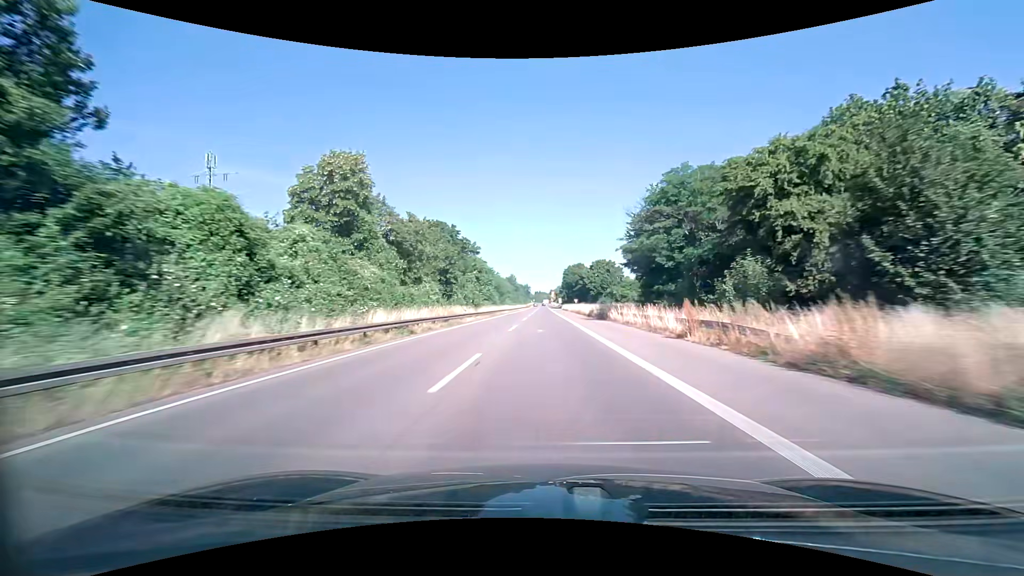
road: trunk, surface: asphalt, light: Day
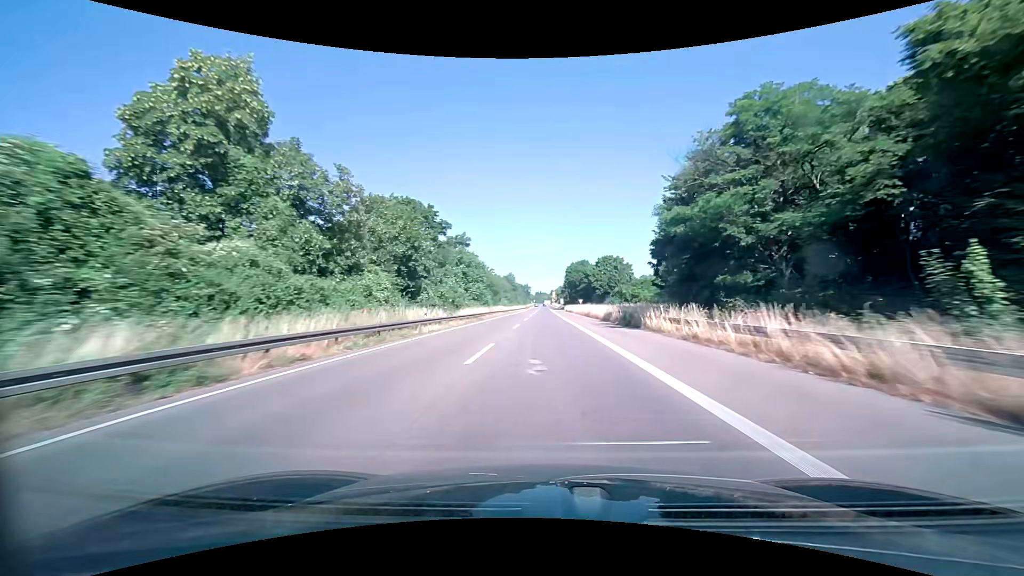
(0.0, +14.6) m; 0°
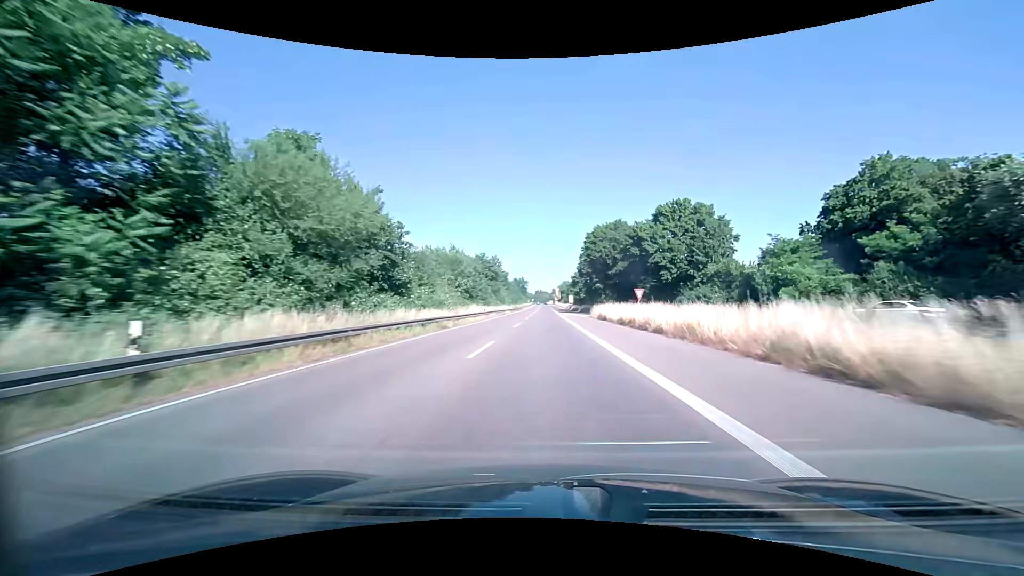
(0.0, +72.1) m; 0°
